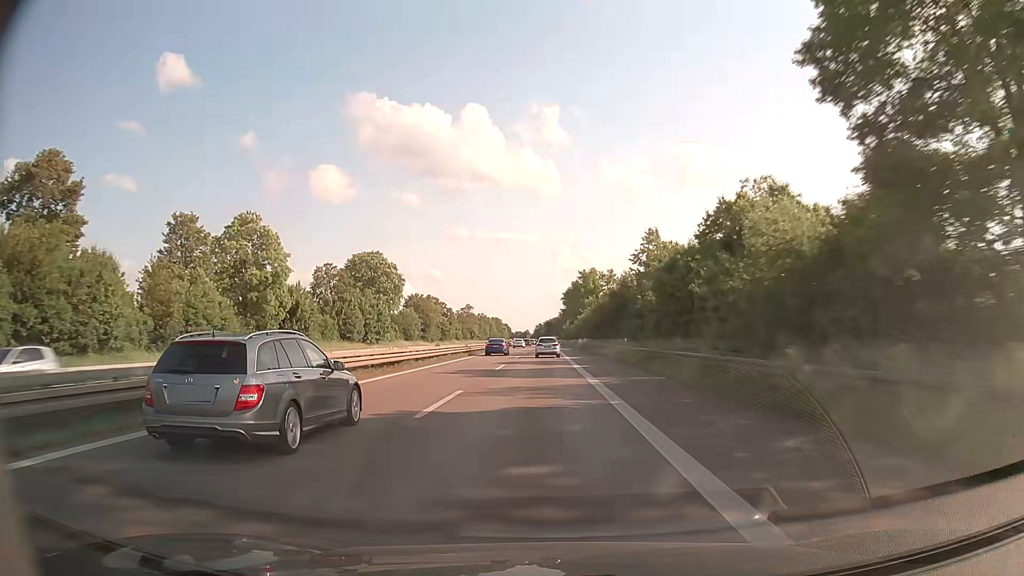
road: trunk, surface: asphalt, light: Day
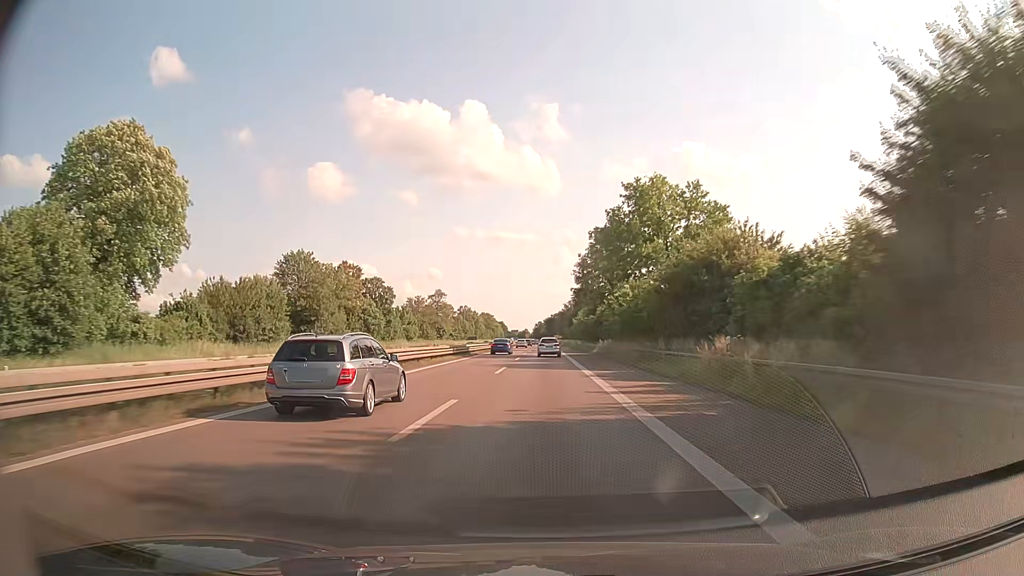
(-0.3, +74.6) m; 0°
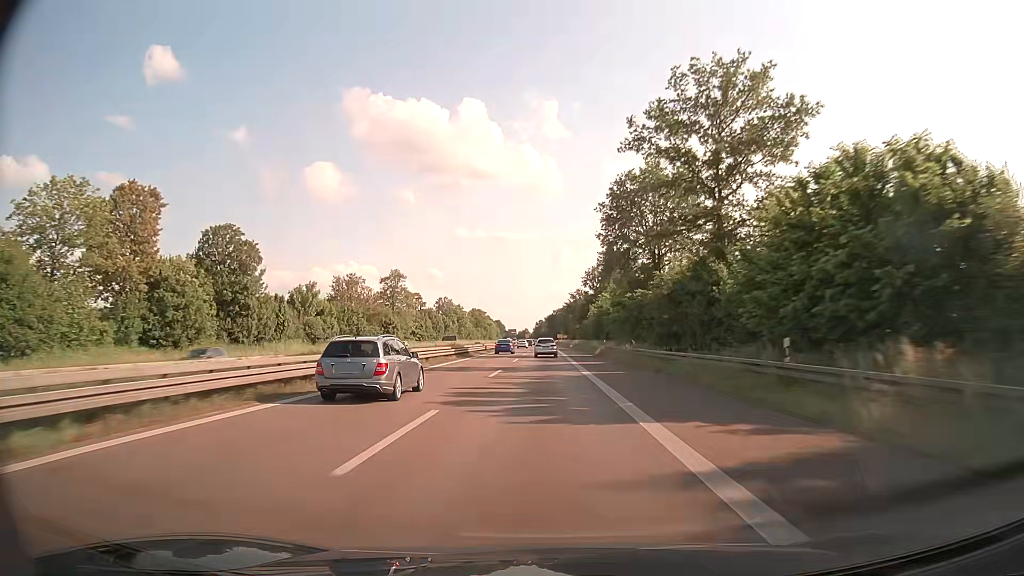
(0.0, +56.2) m; 0°
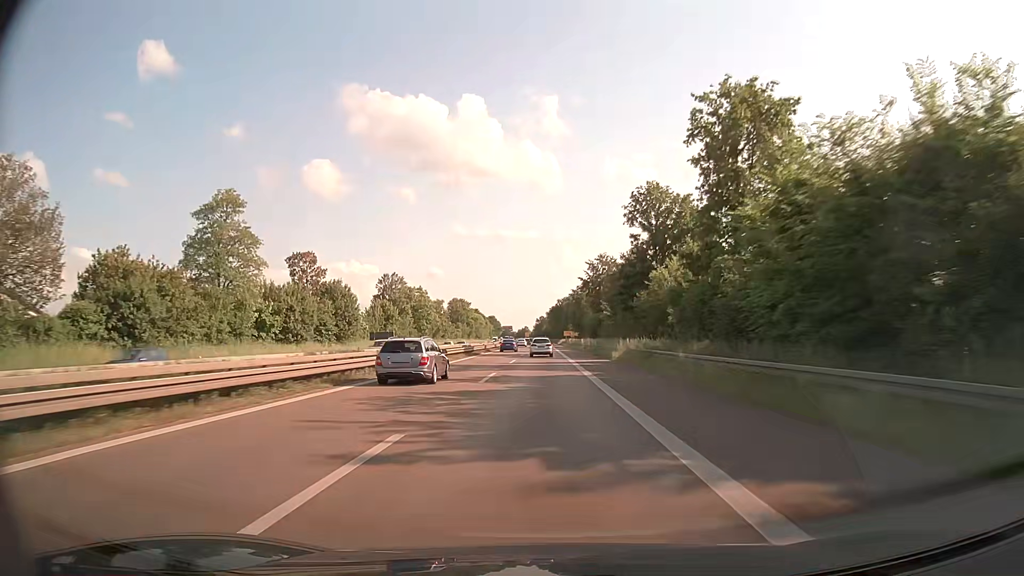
(0.0, +75.2) m; 0°
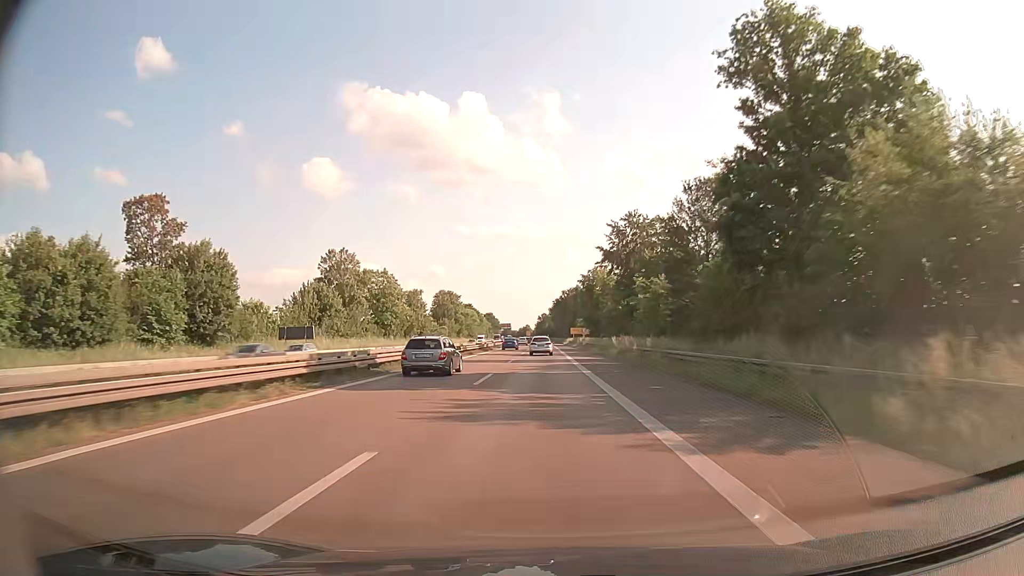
(0.0, +37.6) m; 0°
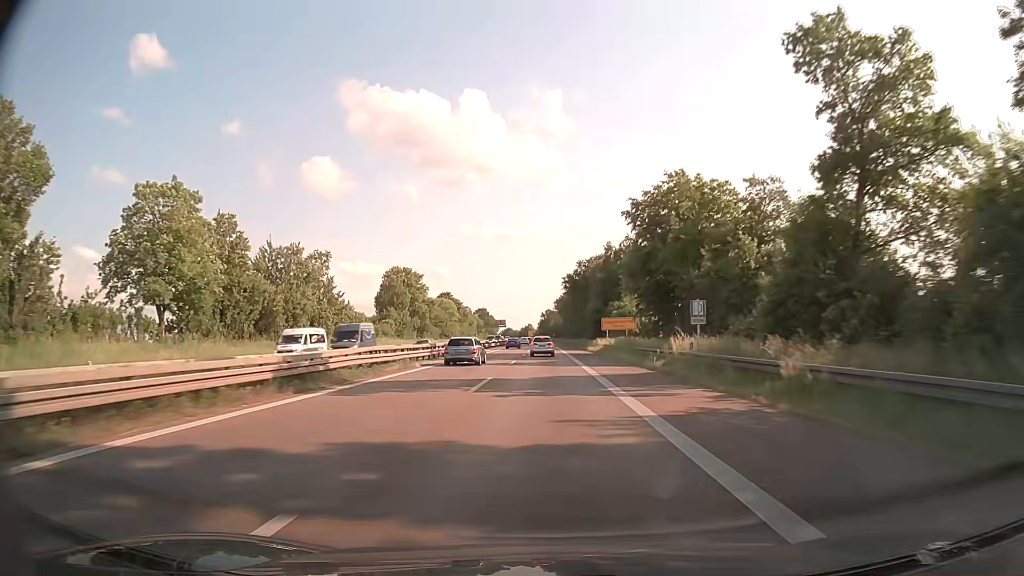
(-0.1, +74.7) m; 0°
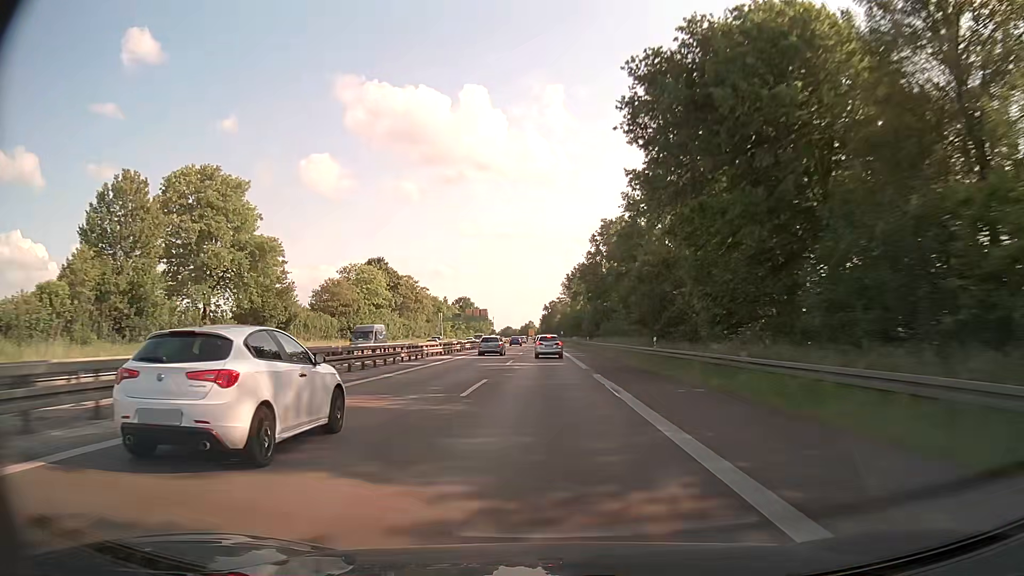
(-0.3, +91.3) m; -1°
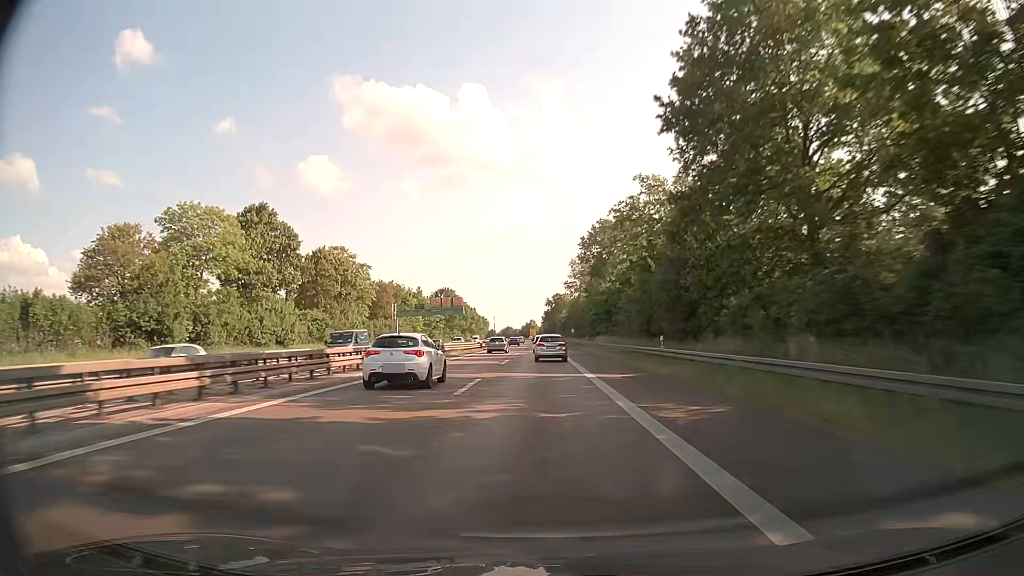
(+0.2, +53.6) m; 0°
(0, +10) (0, +20) (0, +30) (0, +40) (0, +50) (0, +60) (-1, +70) (-1, +80) (-1, +90) (-1, +100) m
